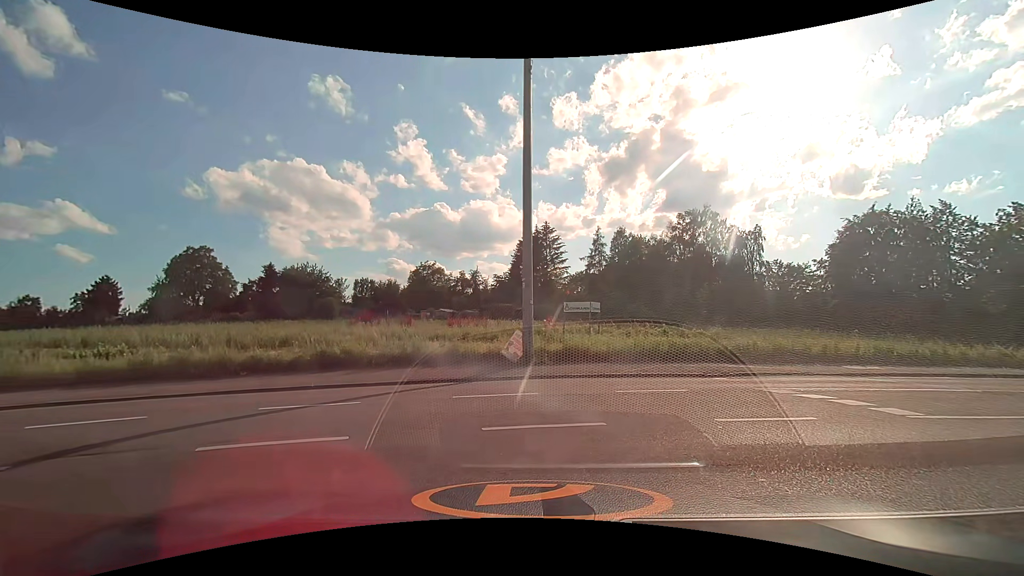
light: Day
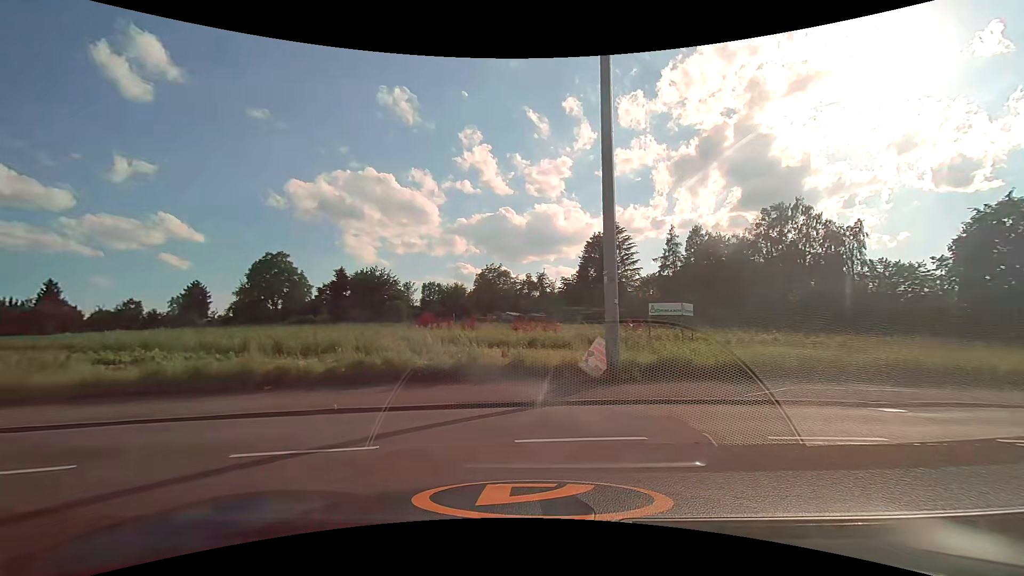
(-0.1, +3.2) m; -7°
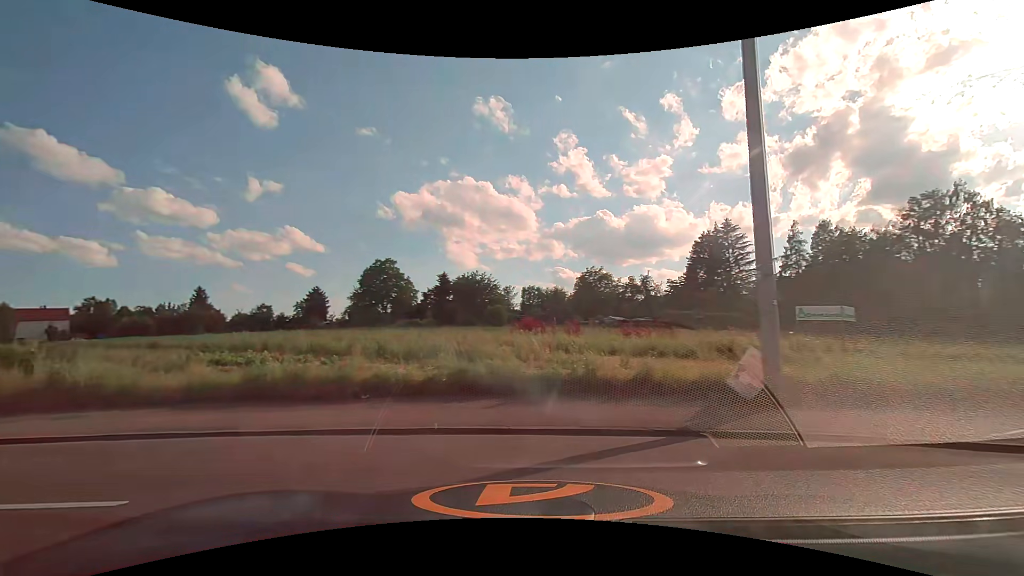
(-0.2, +1.8) m; -11°
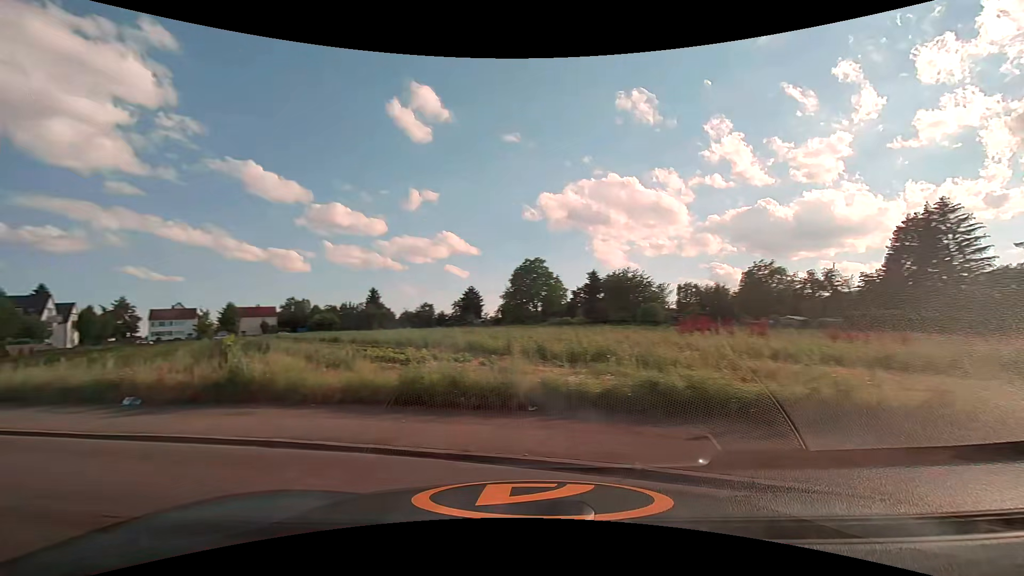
(-0.3, +2.1) m; -16°
